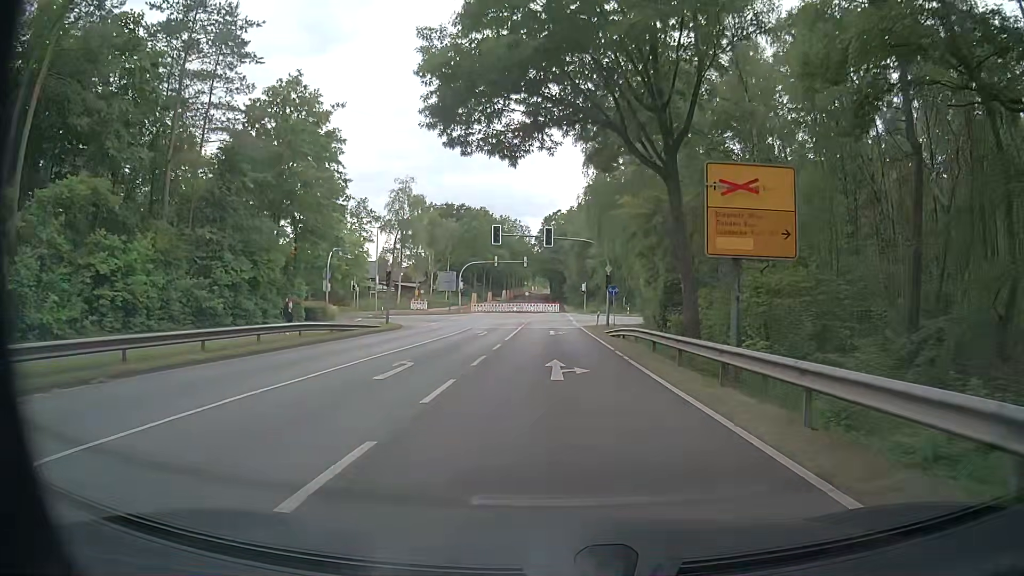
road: unclassified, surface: asphalt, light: Day
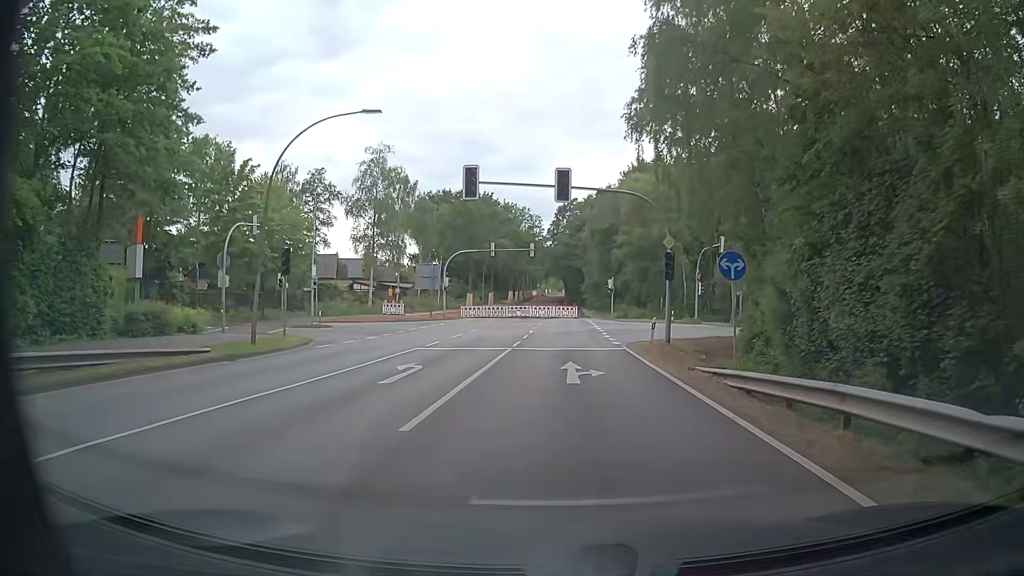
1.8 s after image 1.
(-0.2, +20.4) m; -2°
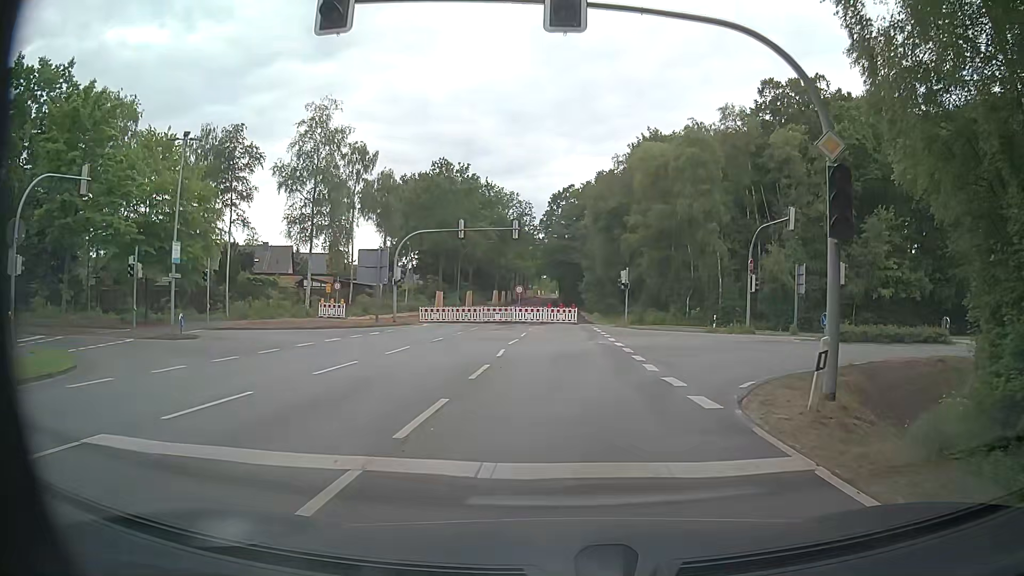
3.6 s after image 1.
(+0.2, +16.5) m; +1°
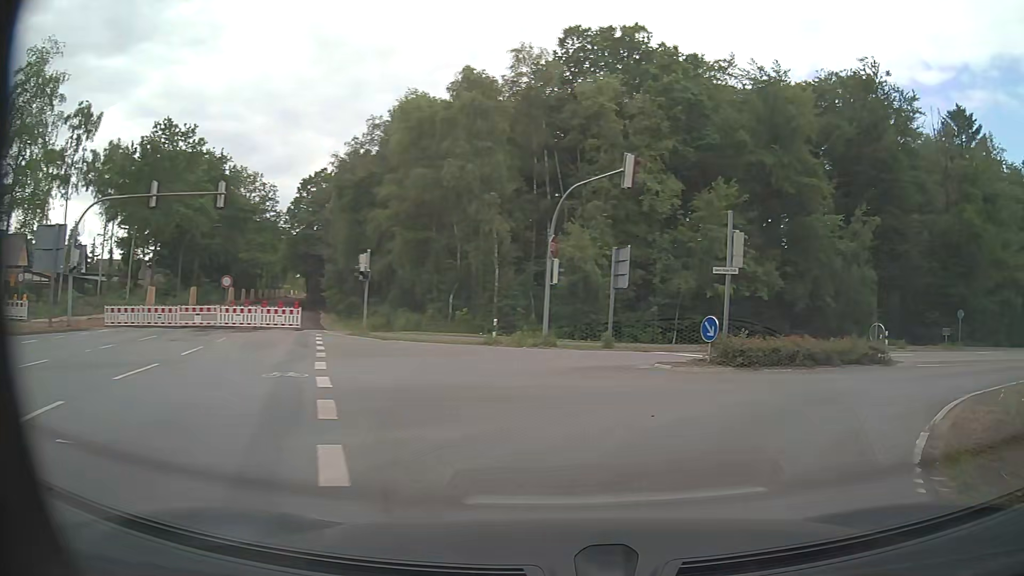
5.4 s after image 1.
(+1.4, +12.9) m; +19°
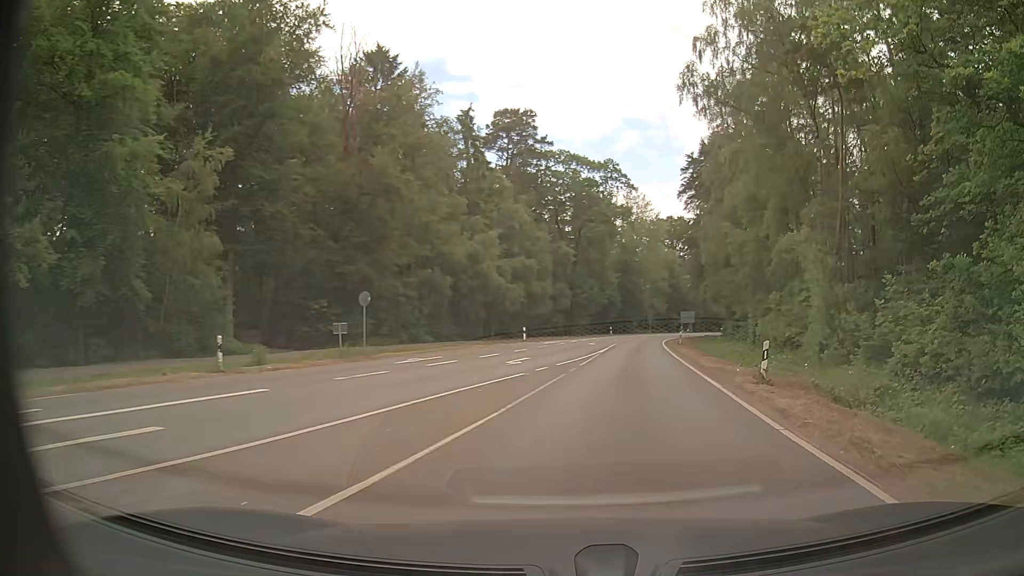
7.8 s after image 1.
(+9.1, +16.7) m; +52°
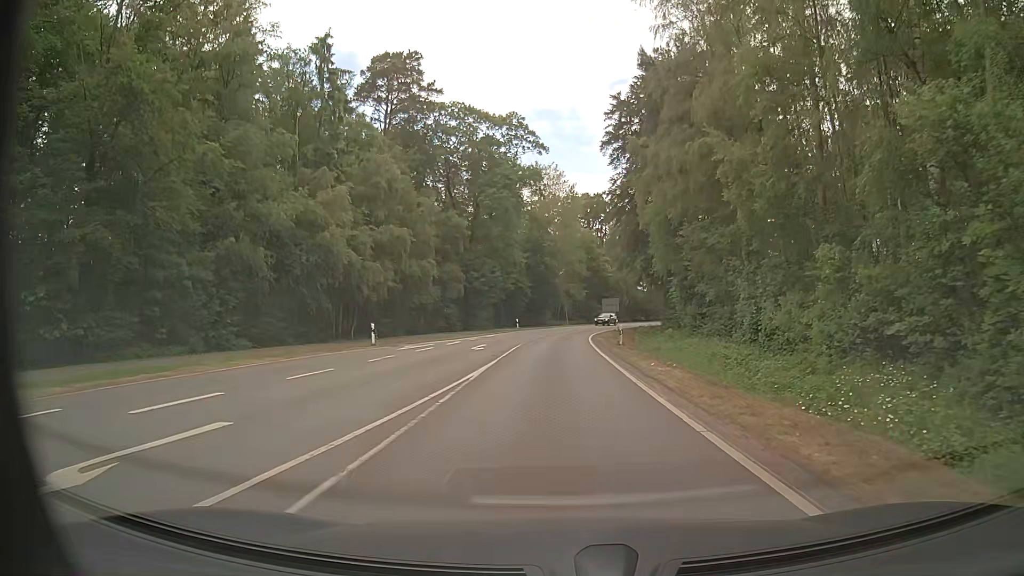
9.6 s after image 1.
(+2.4, +18.8) m; +9°
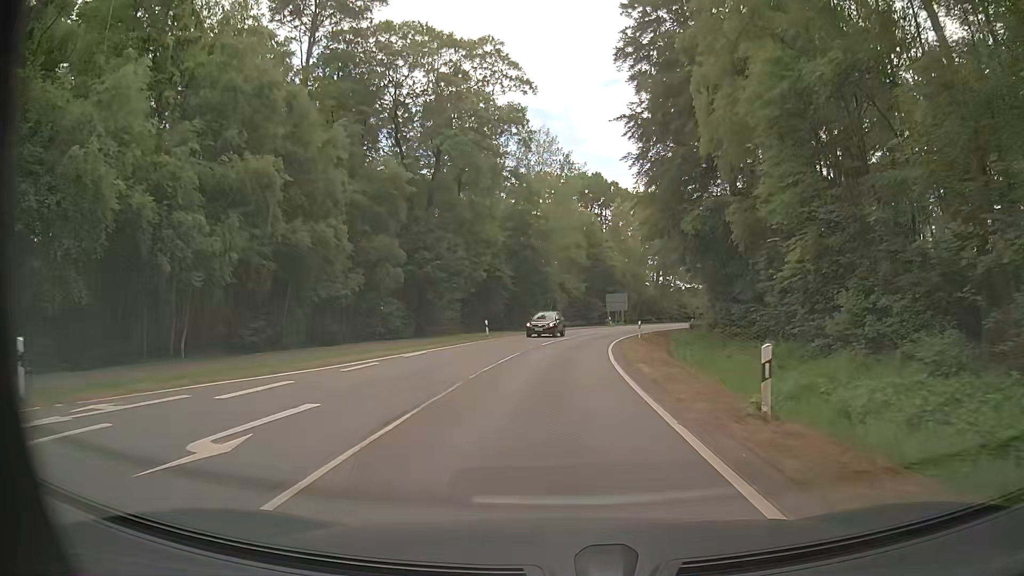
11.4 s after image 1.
(+0.1, +22.8) m; +1°
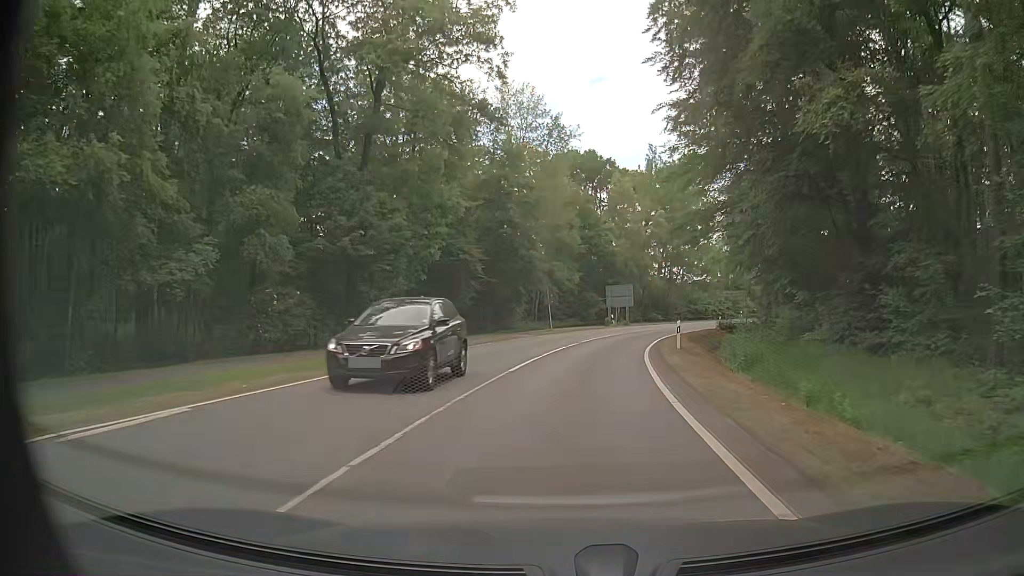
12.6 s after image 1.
(0.0, +16.7) m; +2°
(0, +10) (0, +20) (+2, +30) (+4, +40) (+6, +49) (+10, +59) (+15, +67) (+21, +76) (+27, +83) (+34, +90) m
